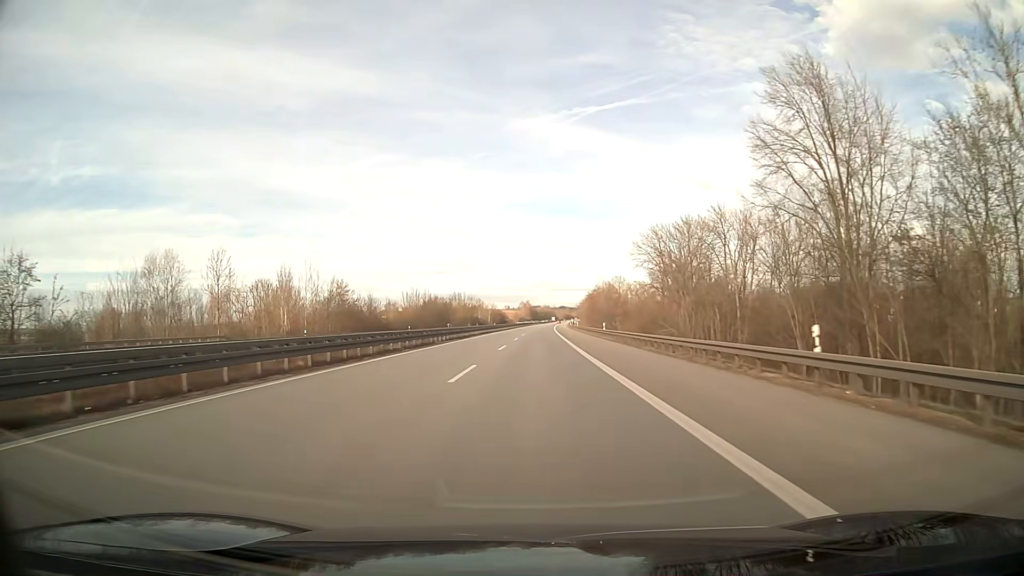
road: motorway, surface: asphalt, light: Day
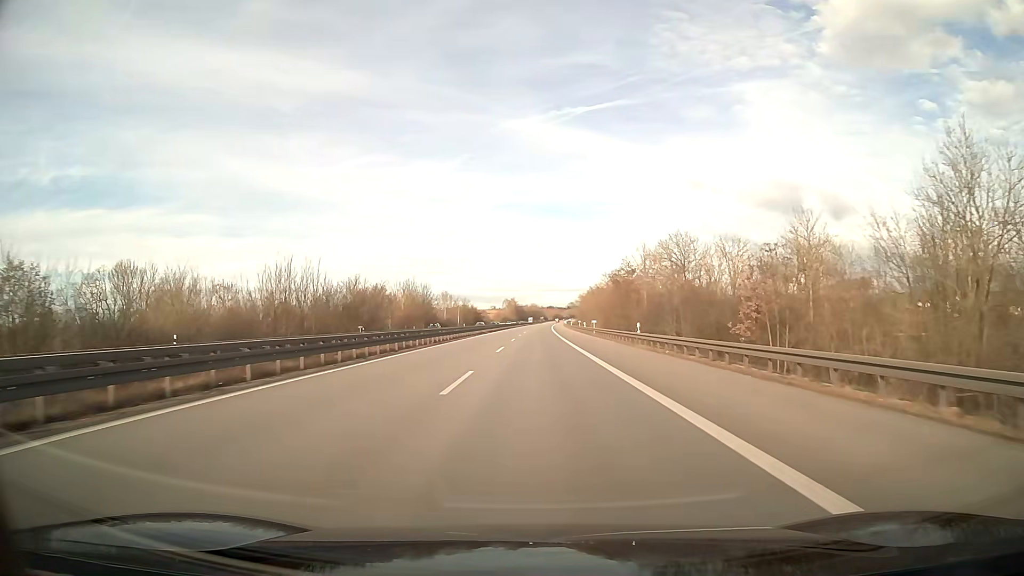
(+0.6, +75.5) m; +1°
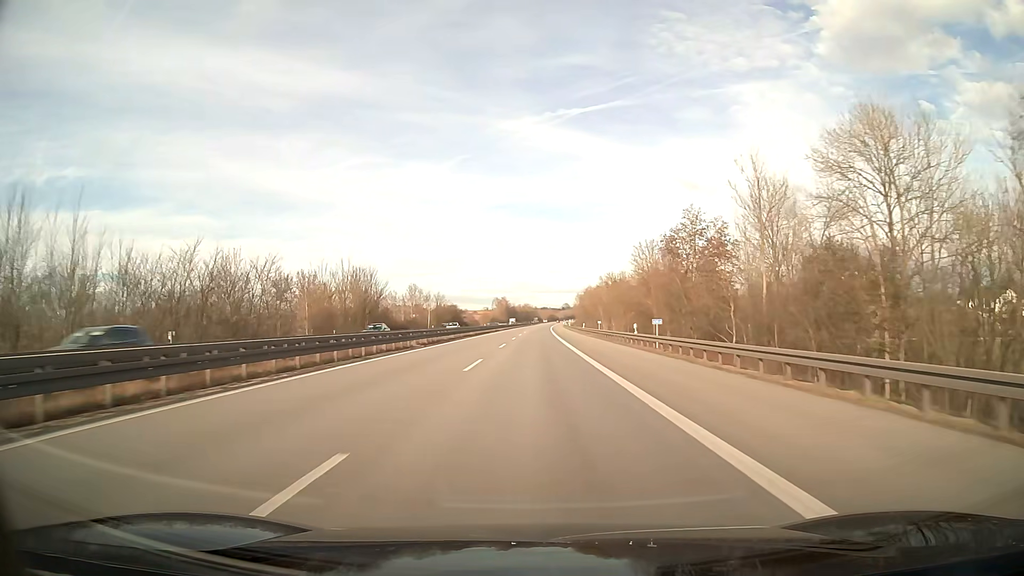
(+0.3, +48.3) m; 0°
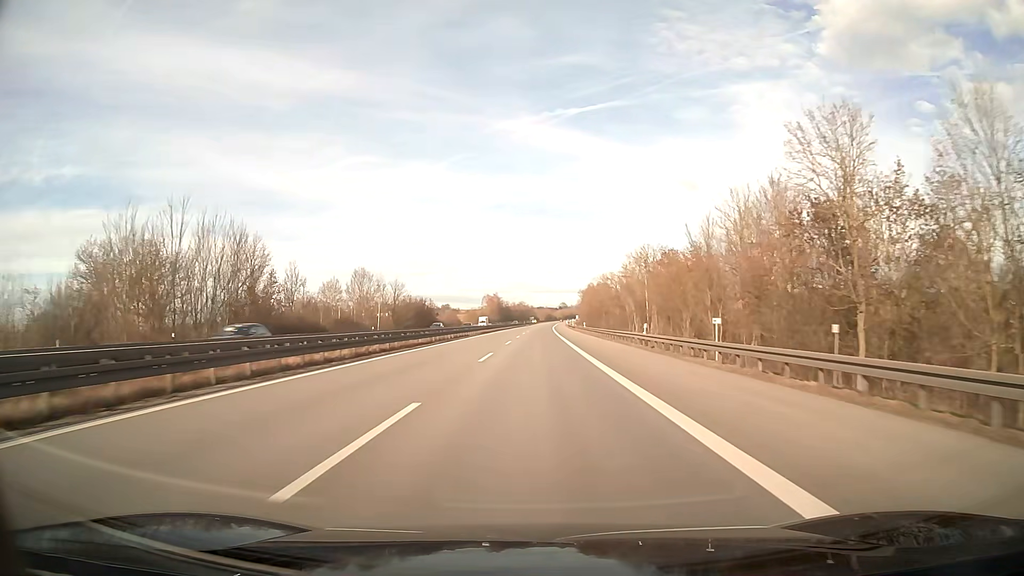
(+0.1, +50.4) m; 0°
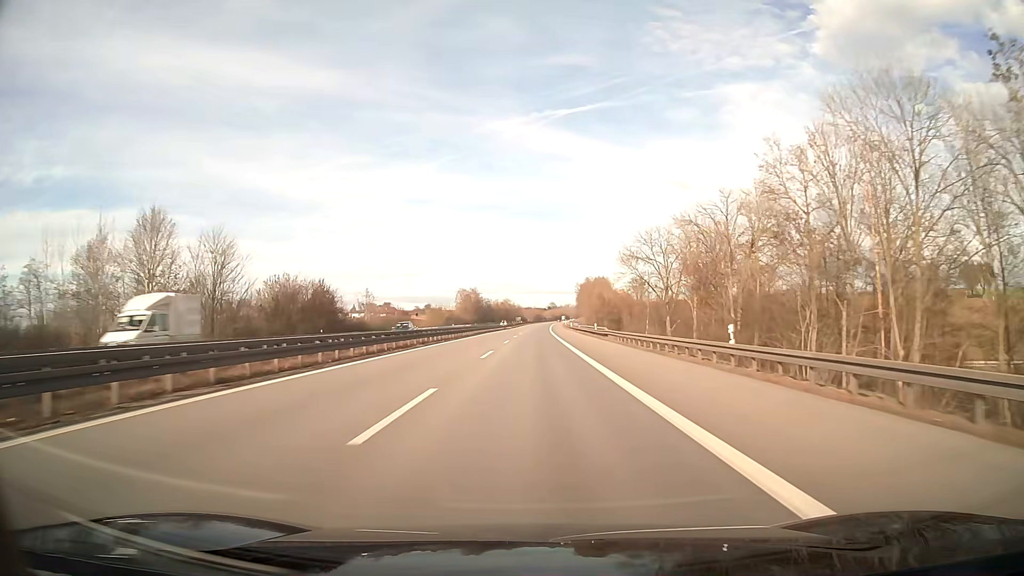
(+0.6, +70.5) m; +1°
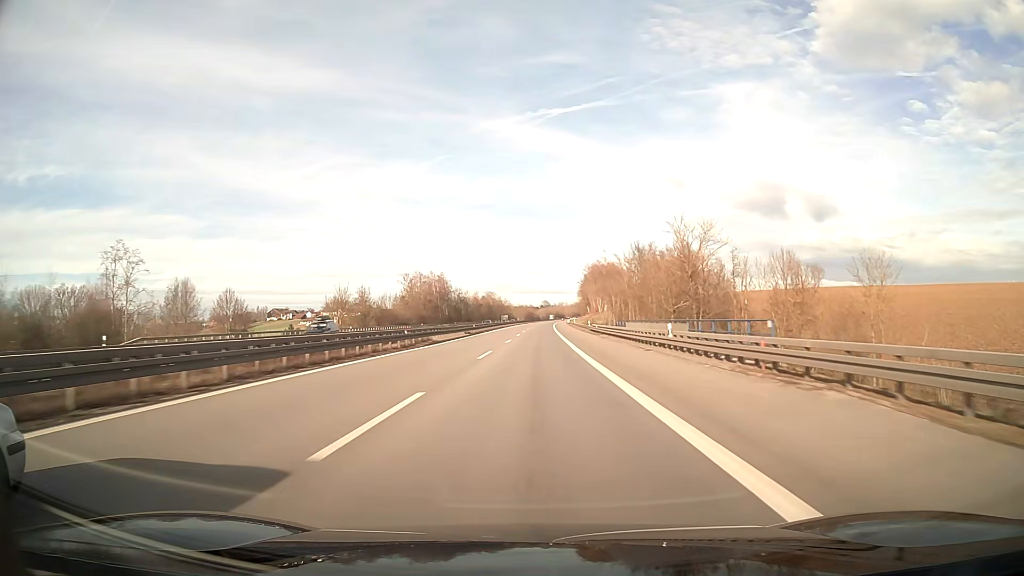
(+0.7, +92.0) m; +1°
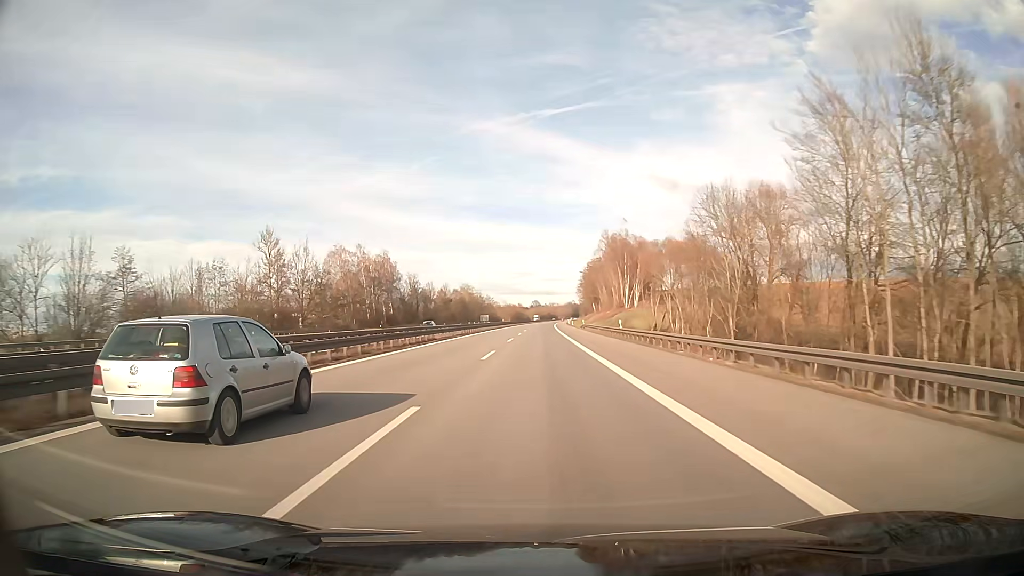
(+0.5, +75.0) m; +1°
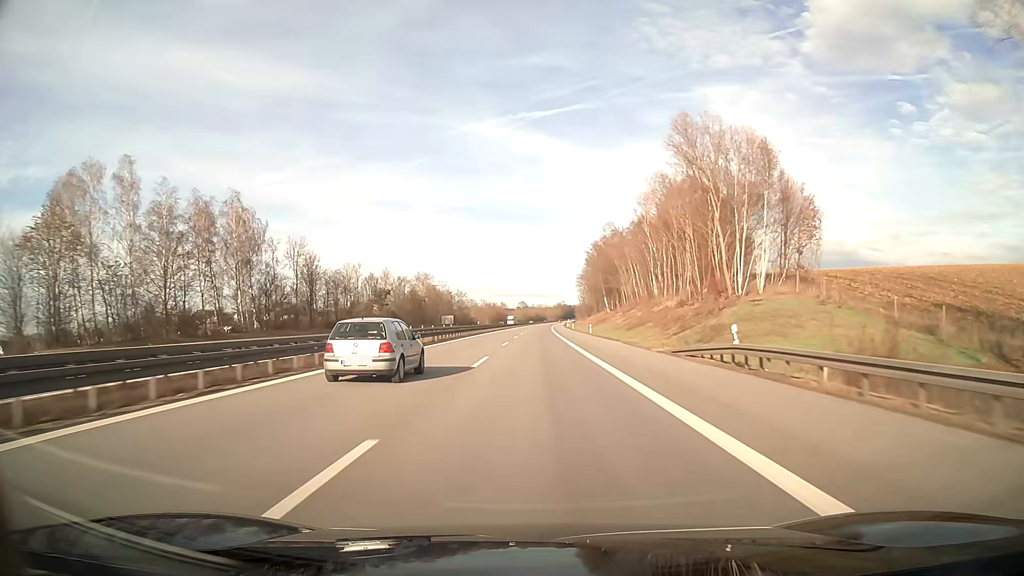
(+0.7, +75.5) m; +1°
